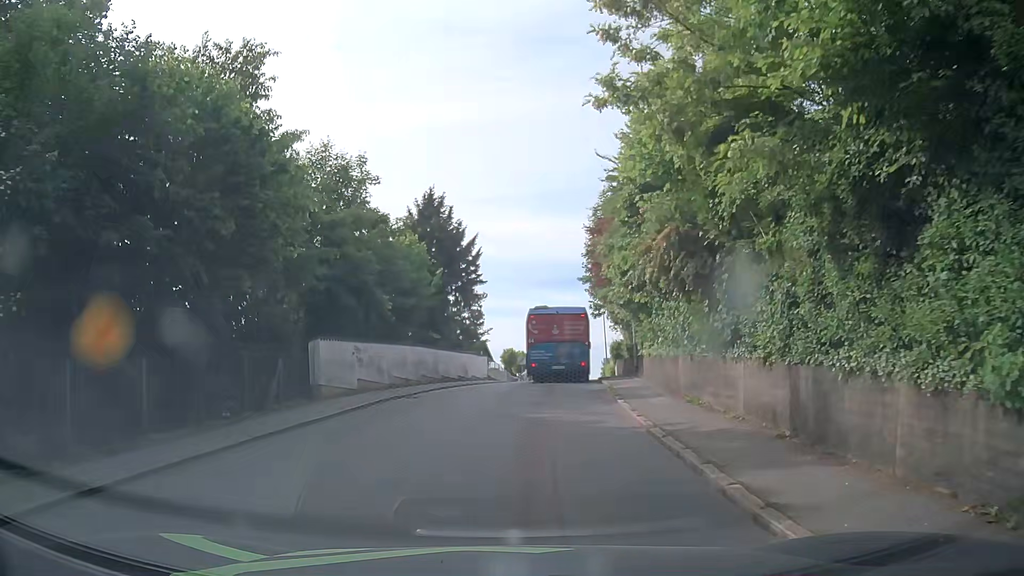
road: residential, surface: asphalt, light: Day
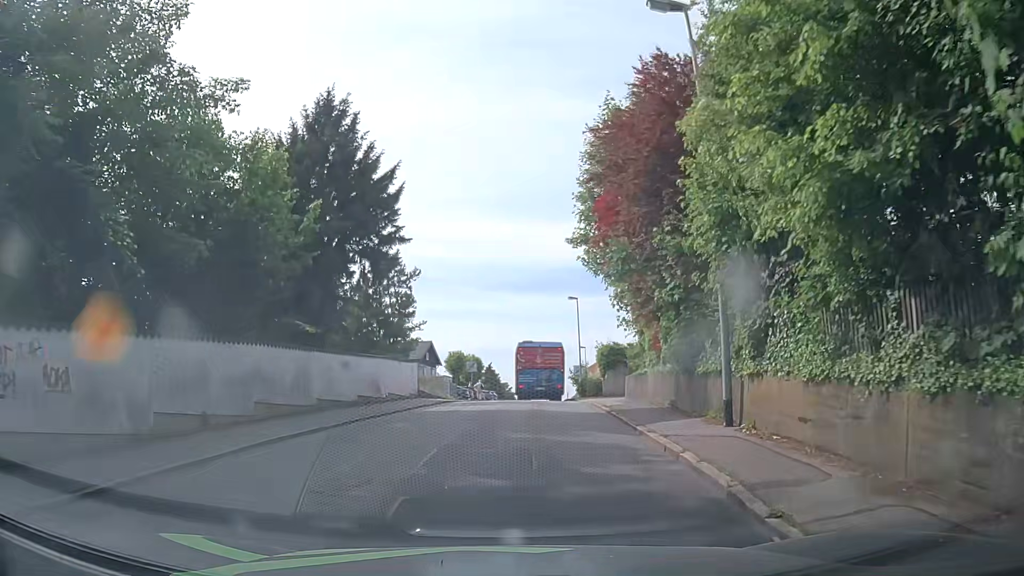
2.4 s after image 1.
(+0.6, +15.4) m; +6°
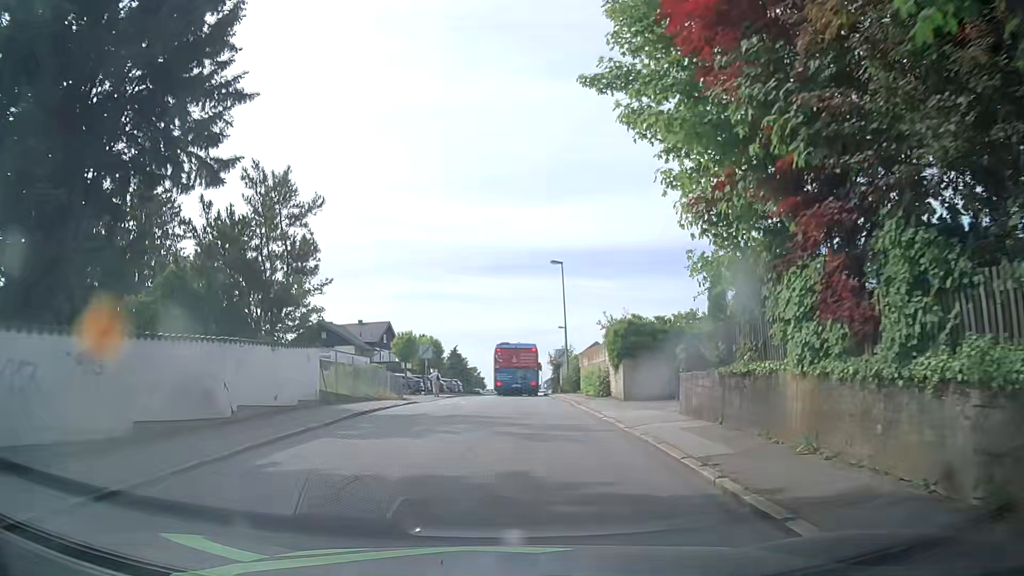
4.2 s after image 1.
(-0.1, +12.5) m; +1°
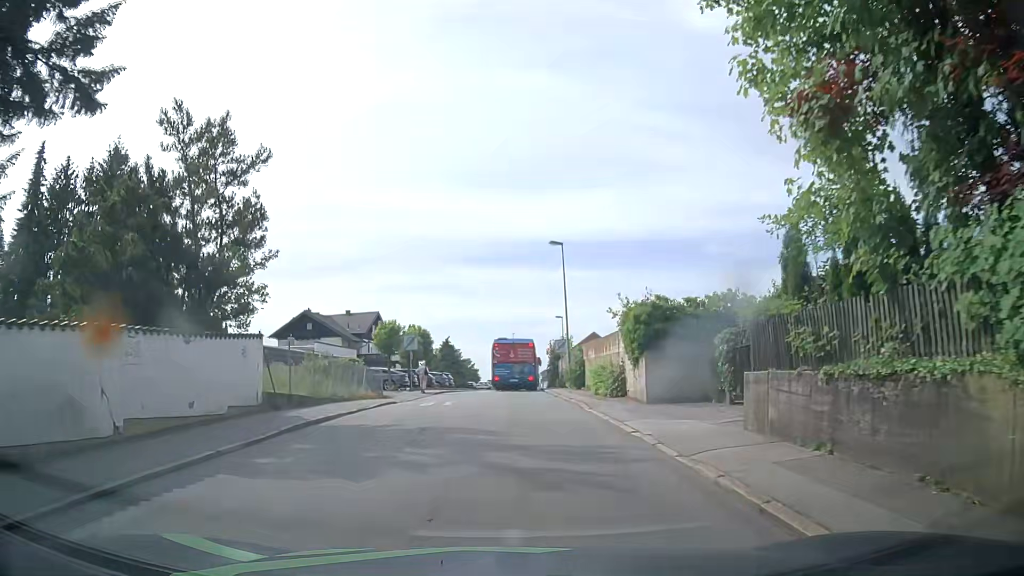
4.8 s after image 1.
(0.0, +4.3) m; +1°
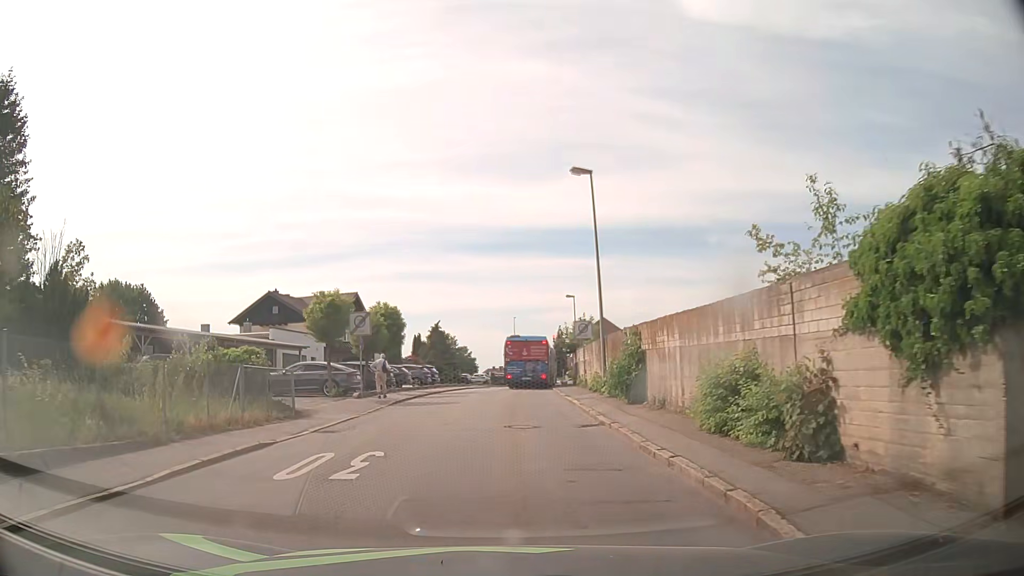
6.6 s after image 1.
(0.0, +13.4) m; +1°
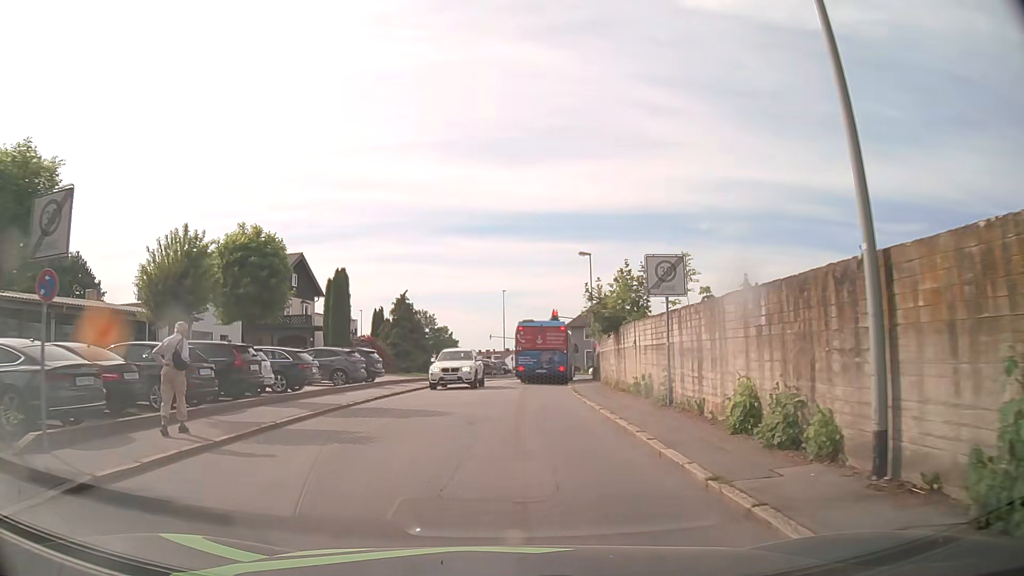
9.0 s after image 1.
(-0.2, +18.3) m; +1°
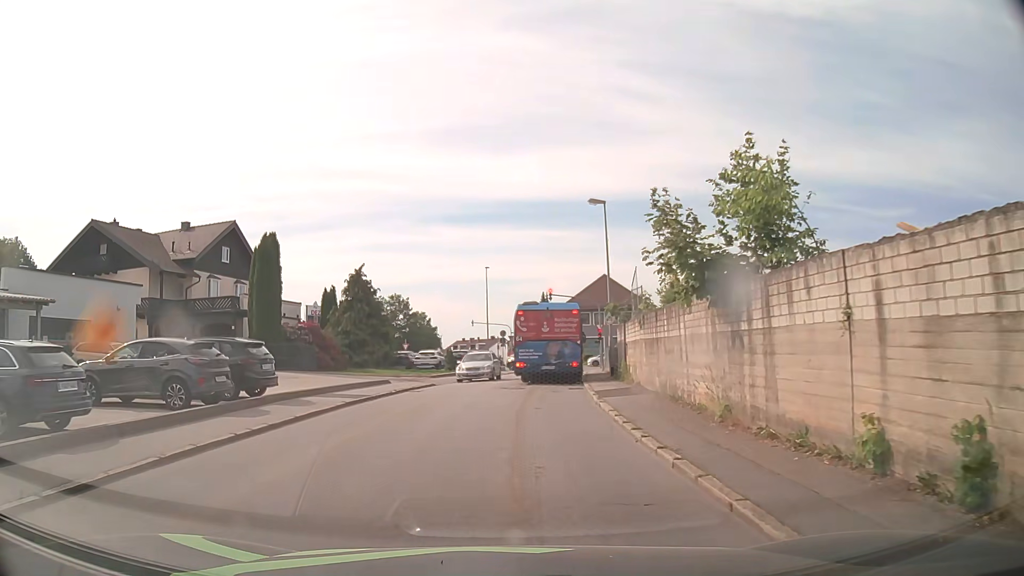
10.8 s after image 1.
(+0.1, +12.5) m; +1°
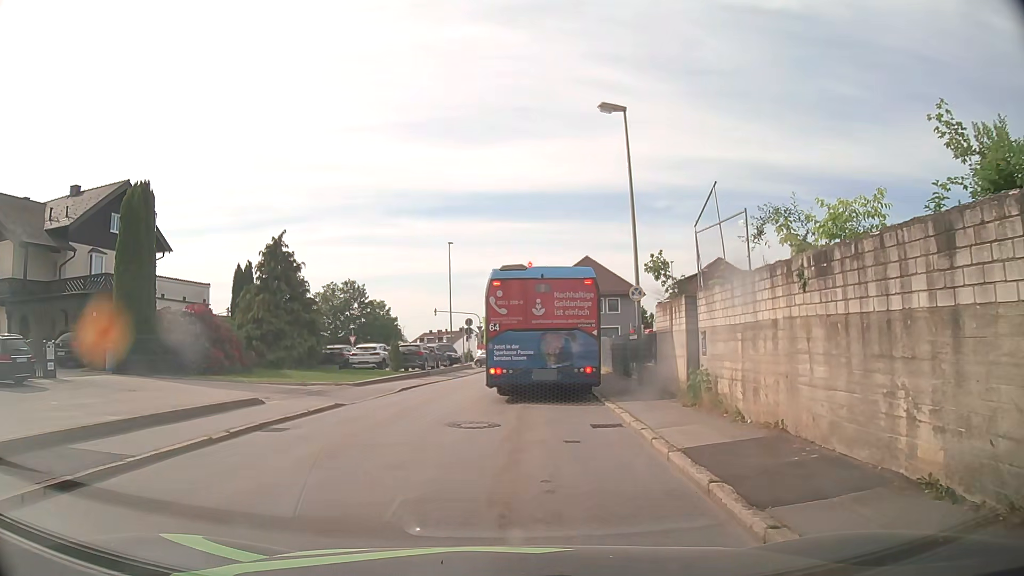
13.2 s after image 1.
(+0.2, +11.5) m; +3°
(0, +10) (+1, +20) (+1, +30) (+2, +40) (+3, +50) (+1, +60) (-5, +67) (-14, +71) (-24, +73) (-34, +74) m
